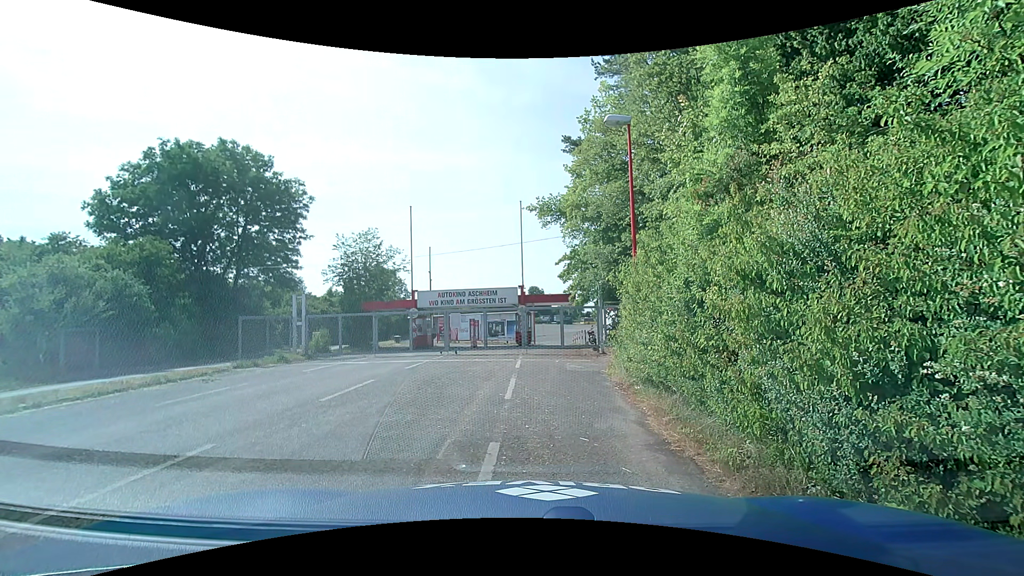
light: Day
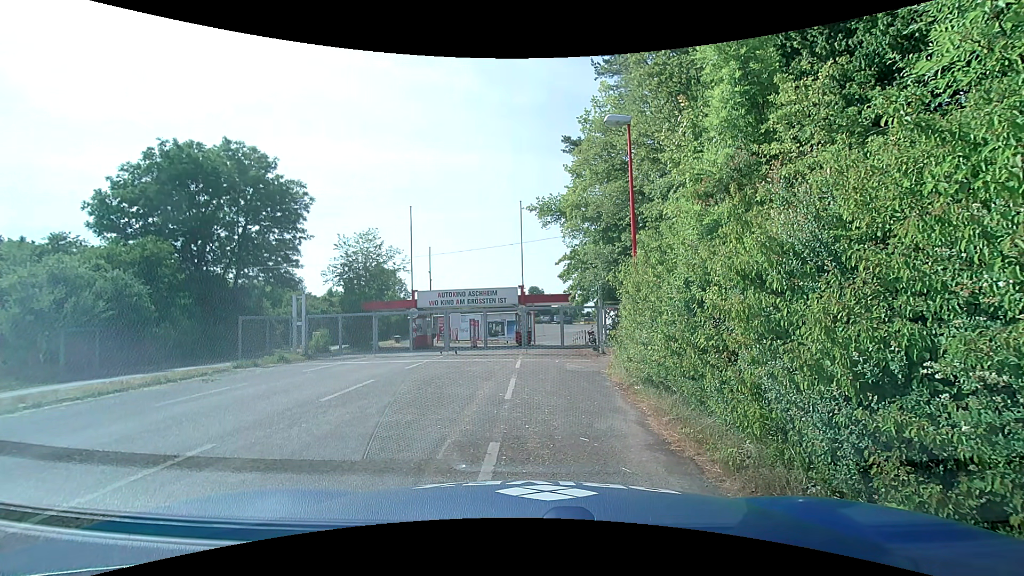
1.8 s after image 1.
(0.0, 0.0) m; 0°
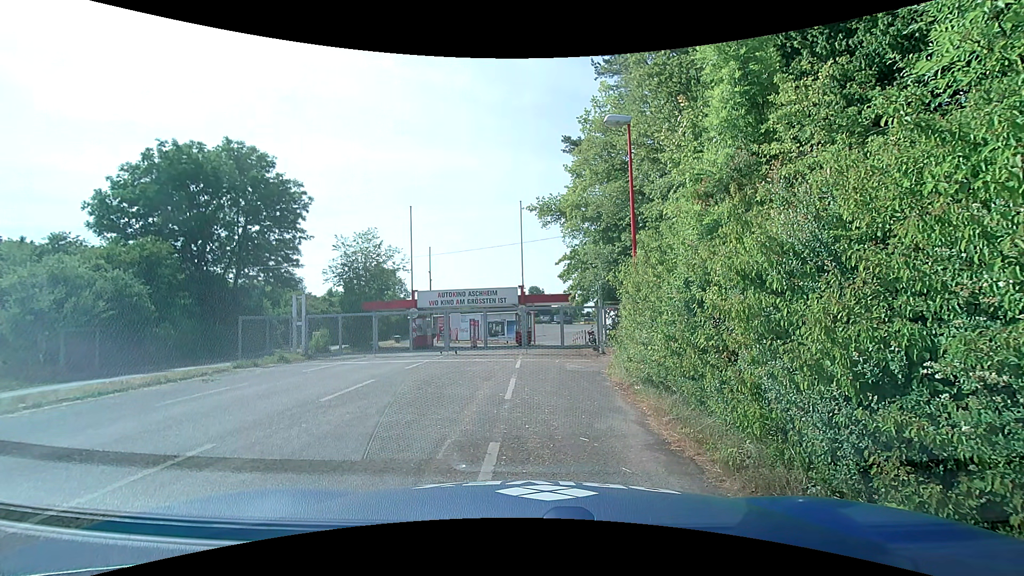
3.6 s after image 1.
(0.0, 0.0) m; 0°
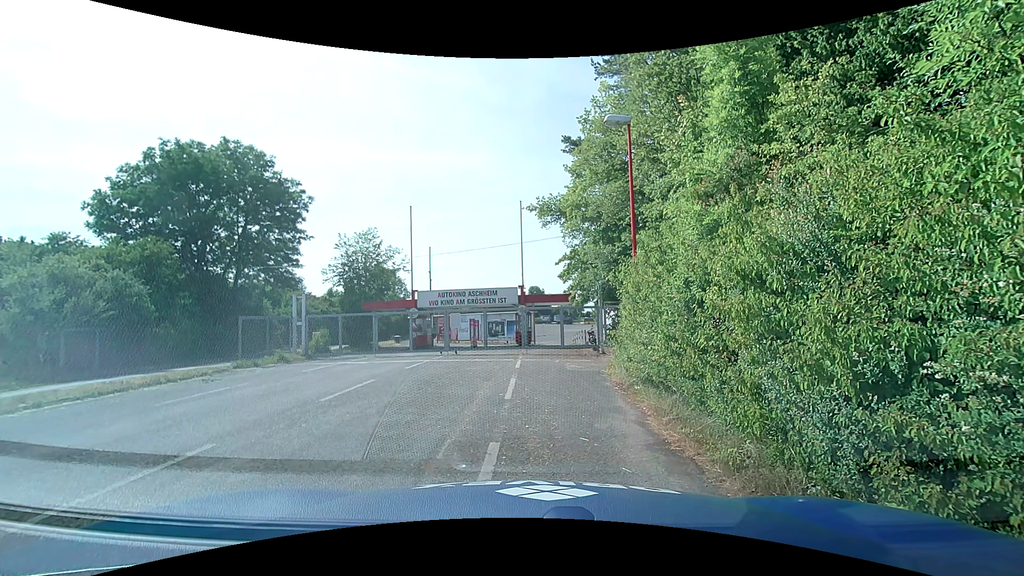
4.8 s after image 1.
(0.0, 0.0) m; 0°
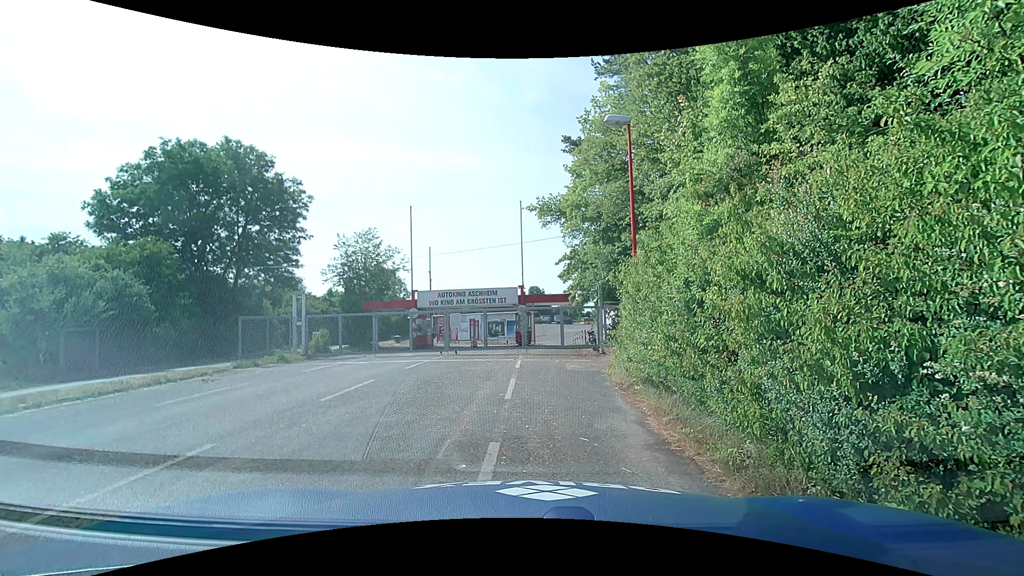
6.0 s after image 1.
(0.0, 0.0) m; 0°
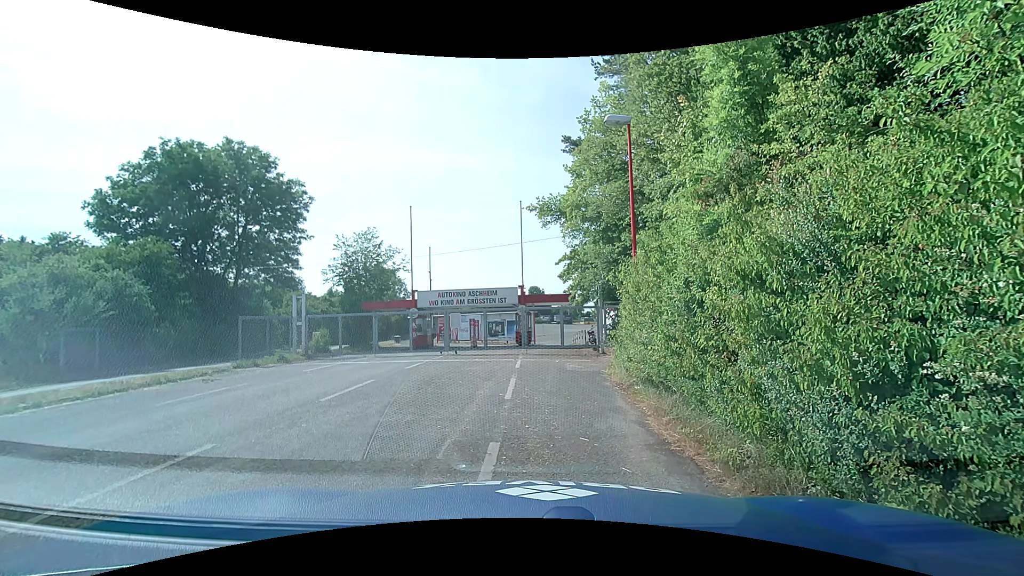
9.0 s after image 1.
(0.0, 0.0) m; 0°
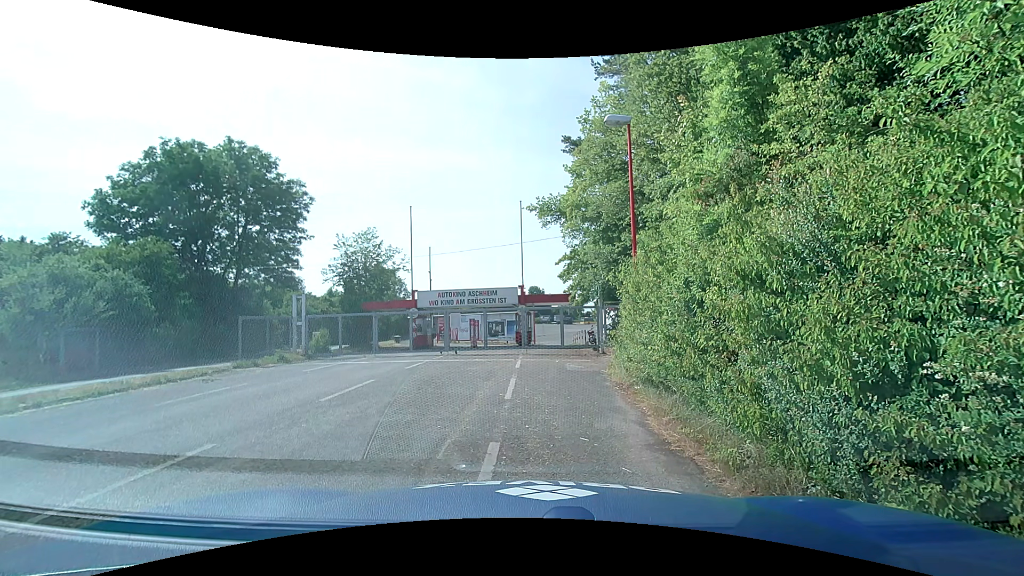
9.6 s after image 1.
(0.0, 0.0) m; 0°
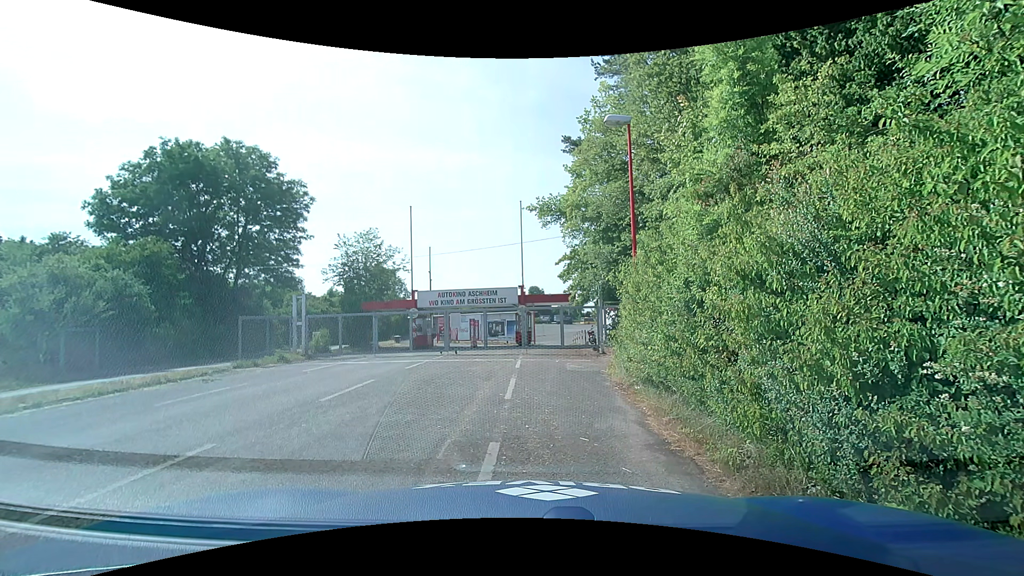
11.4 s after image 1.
(0.0, 0.0) m; 0°
